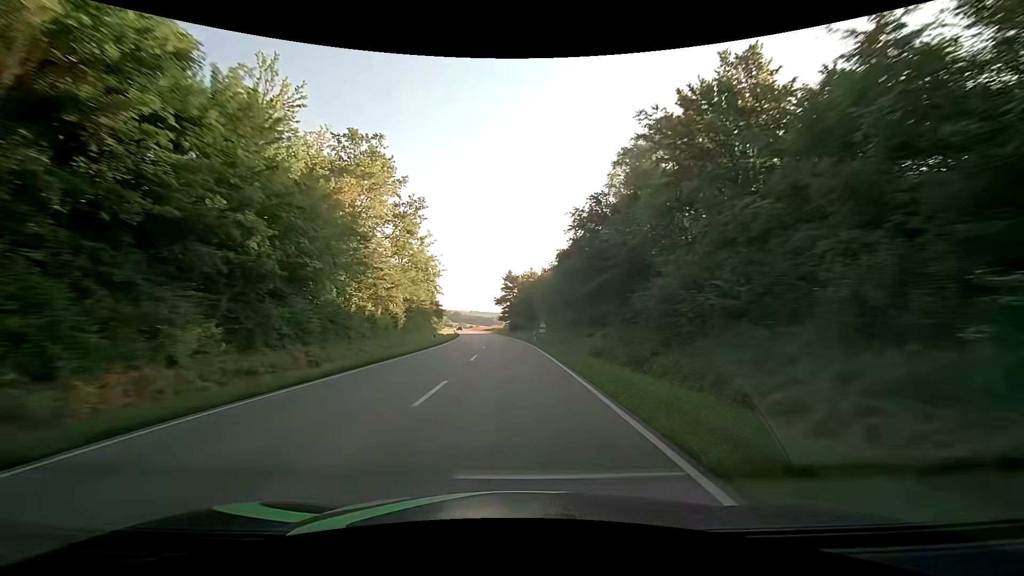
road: secondary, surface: asphalt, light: Day
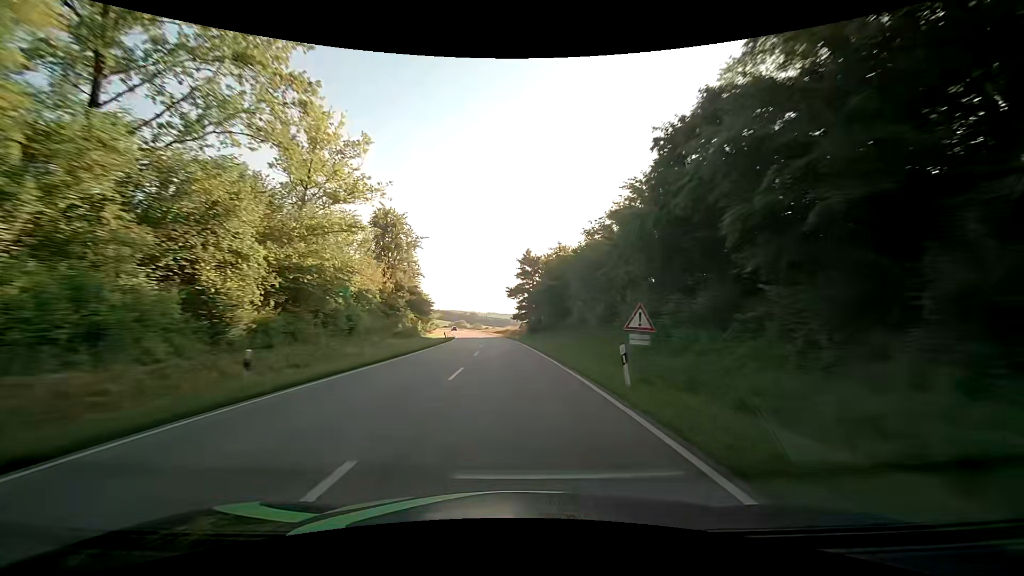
(-0.5, +31.6) m; -2°
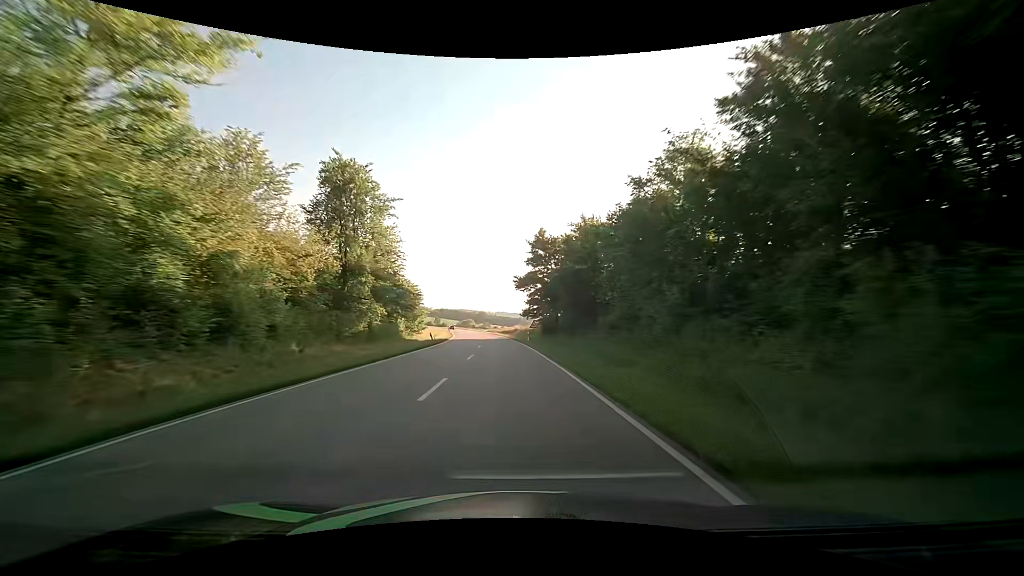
(-0.2, +15.8) m; -1°
(0, +10) (0, +20) (-1, +30) (-1, +40) (-2, +50) (-3, +60) (-4, +70) (-5, +80) (-6, +90) (-8, +100) m
